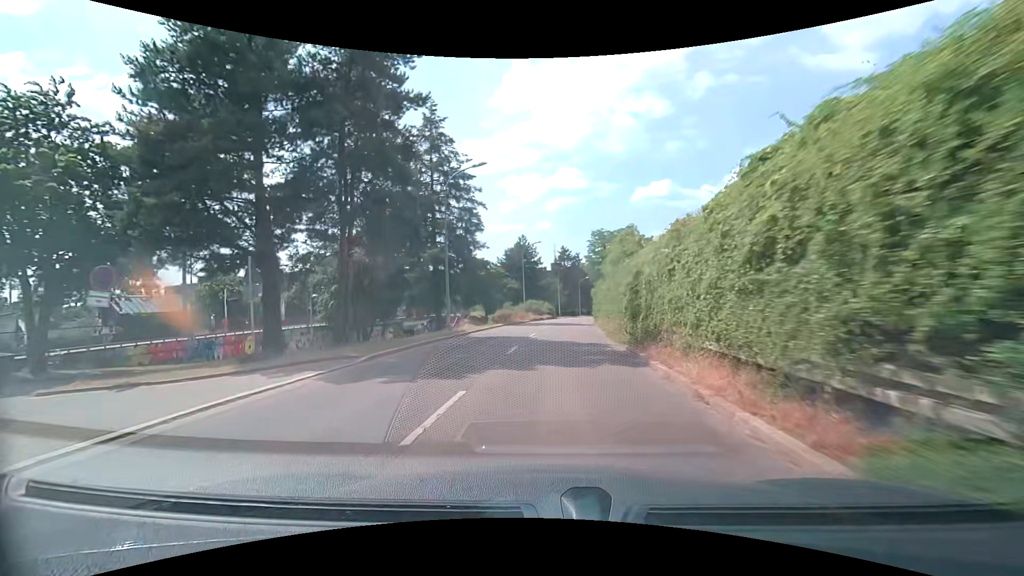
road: tertiary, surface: asphalt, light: Day
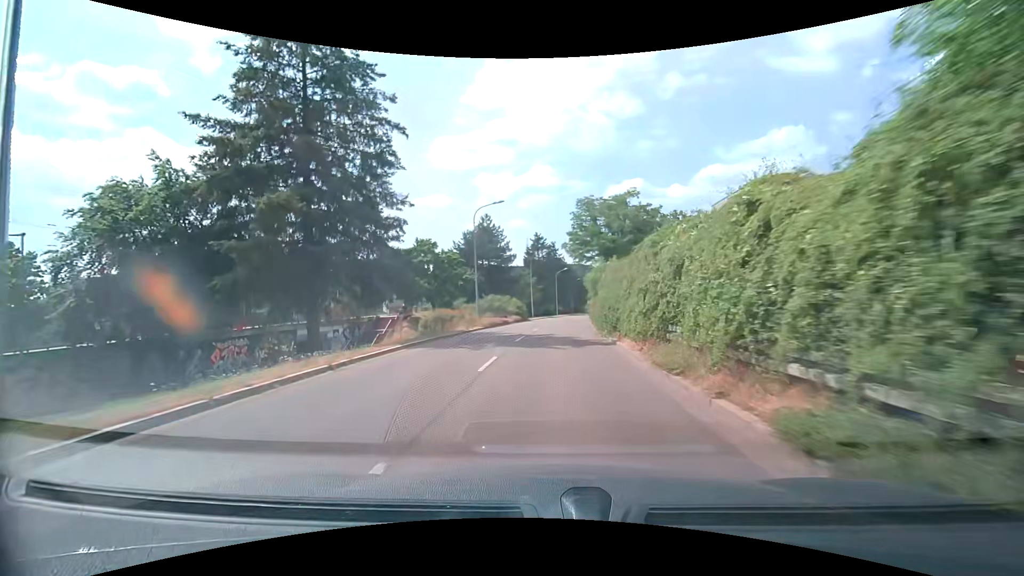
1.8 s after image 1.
(+0.6, +21.4) m; +4°
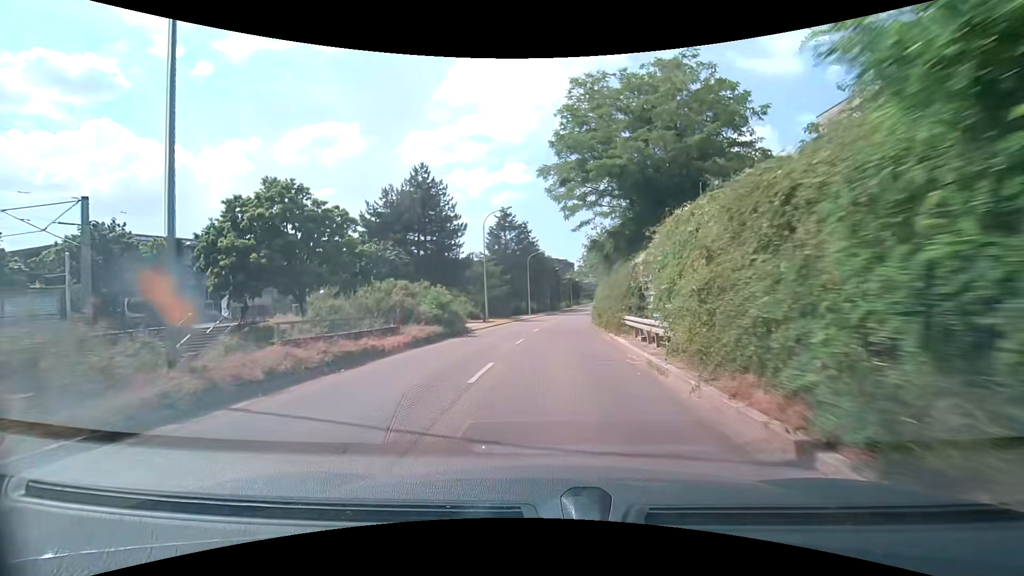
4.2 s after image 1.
(+0.4, +28.3) m; +2°
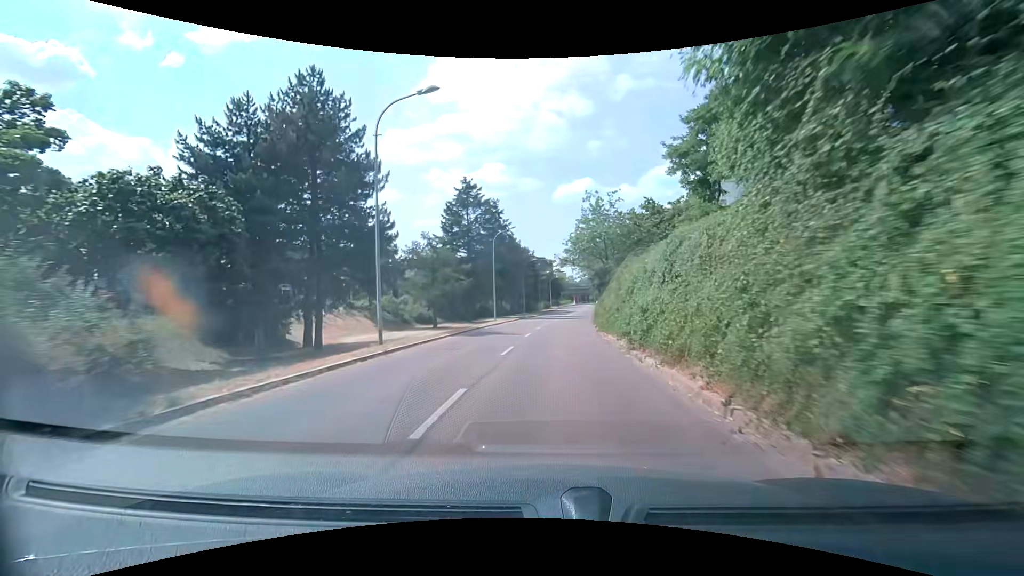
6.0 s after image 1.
(+0.5, +21.6) m; +3°
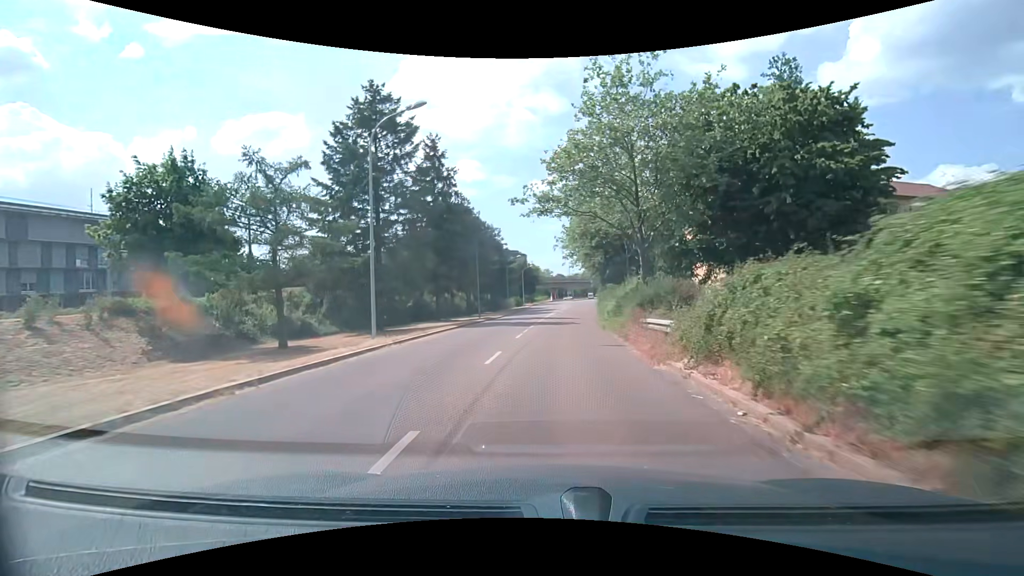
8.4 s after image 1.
(+0.8, +29.7) m; +3°
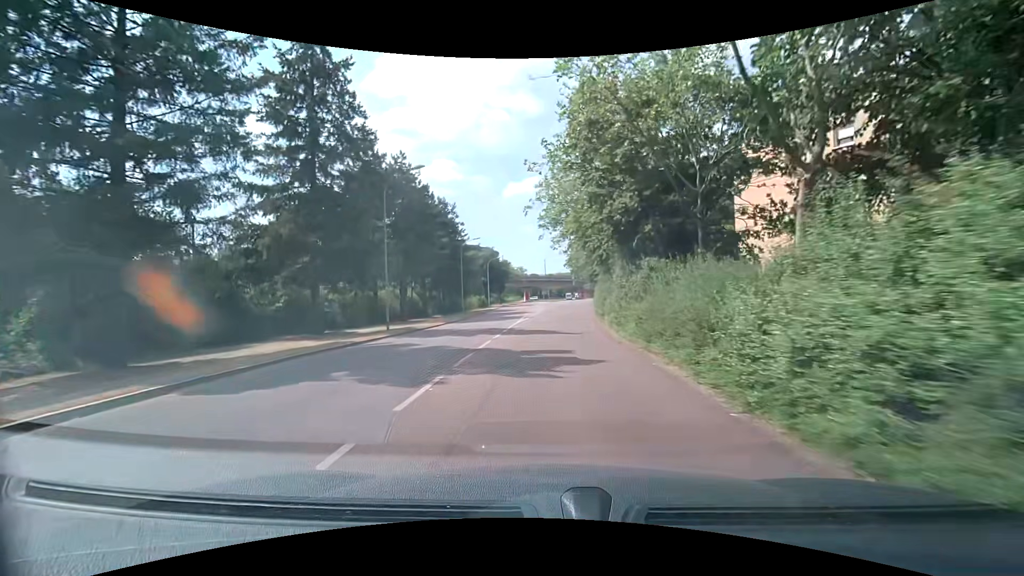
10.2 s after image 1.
(+0.5, +22.9) m; +3°
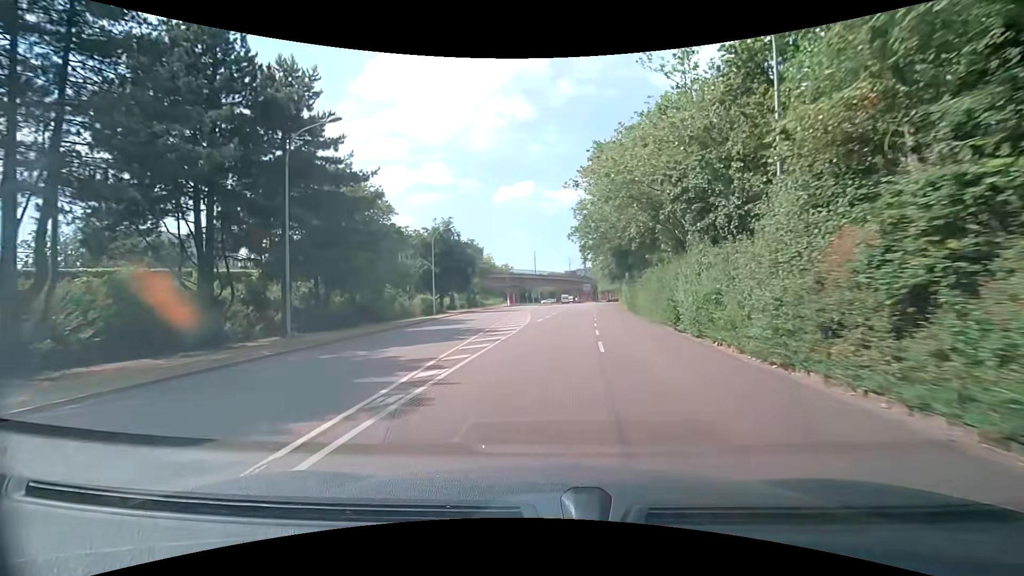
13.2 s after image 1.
(+0.4, +38.8) m; +1°
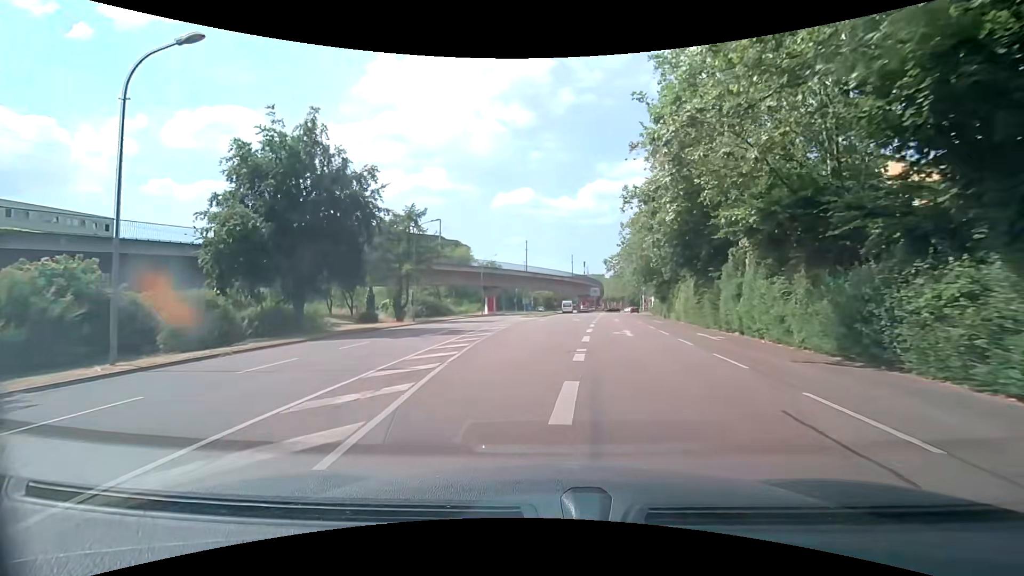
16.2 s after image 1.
(+0.9, +37.6) m; +1°
